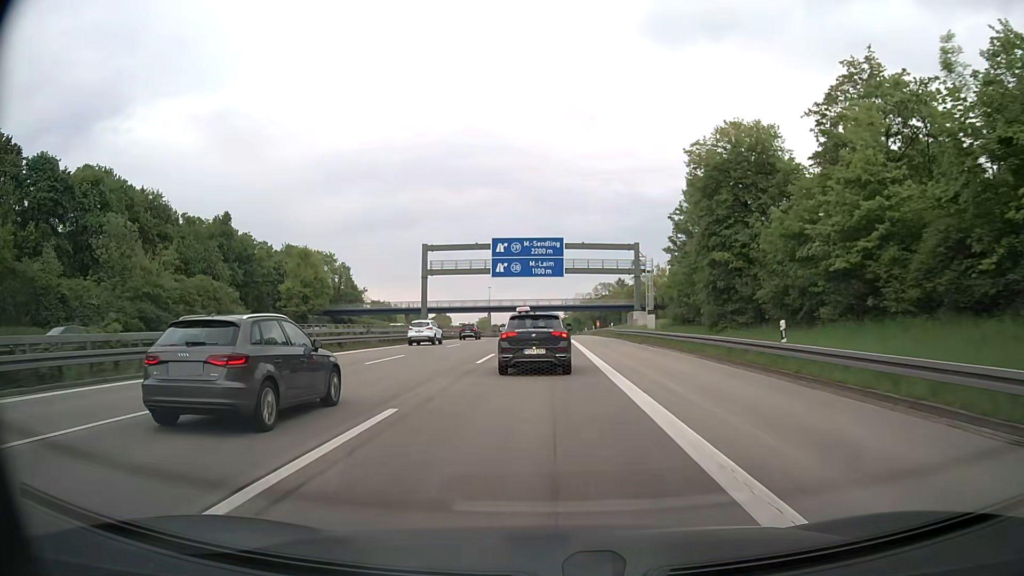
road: motorway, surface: asphalt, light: Day
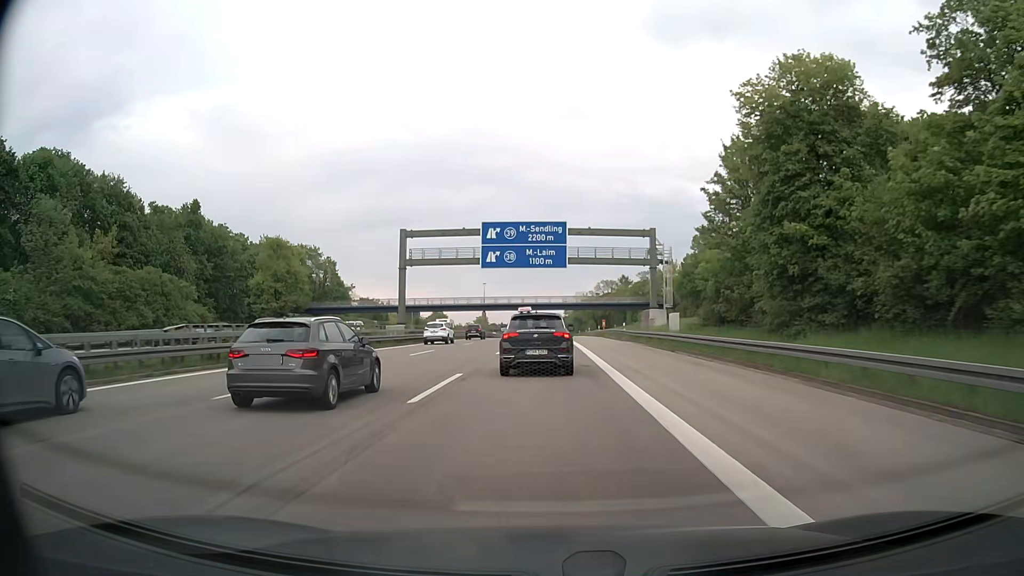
(0.0, +10.8) m; 0°
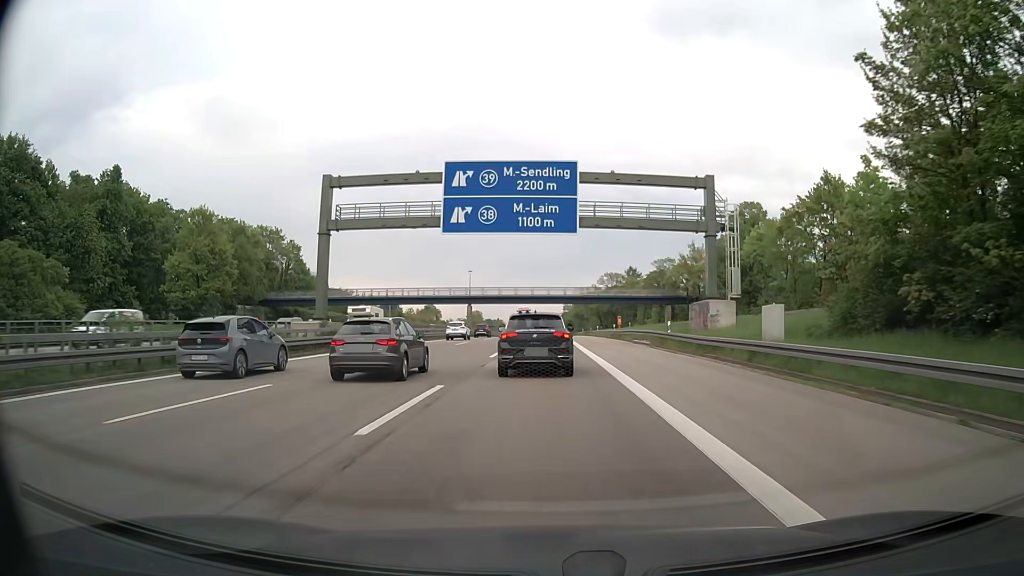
(+0.1, +21.5) m; 0°
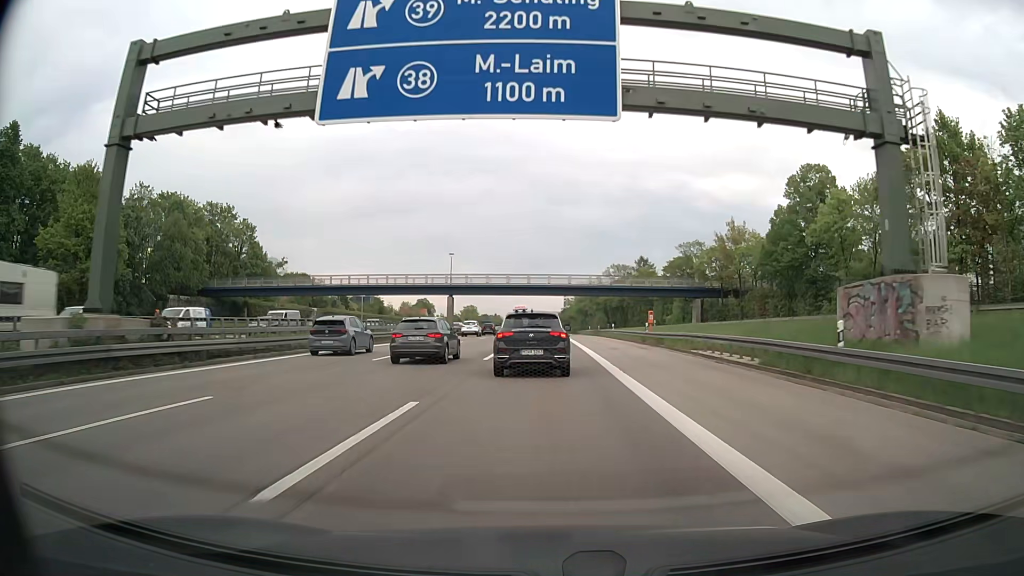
(0.0, +21.0) m; 0°
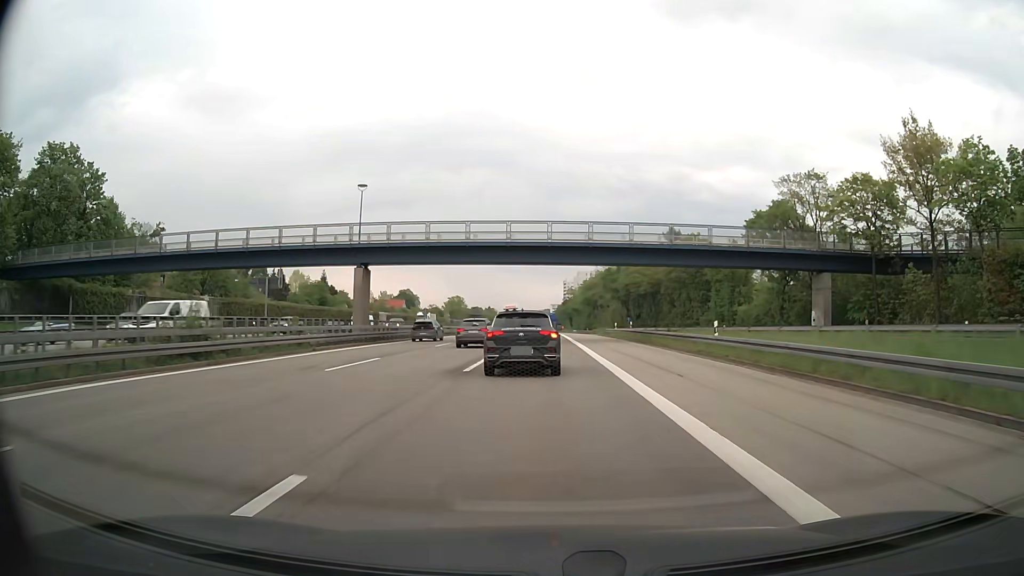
(+0.1, +41.5) m; 0°
